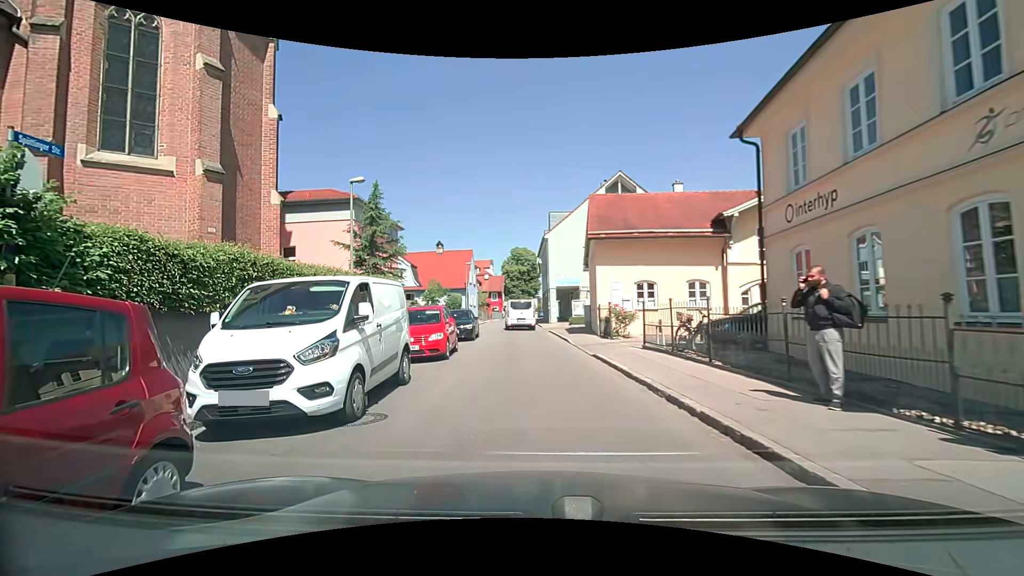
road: residential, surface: asphalt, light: Day
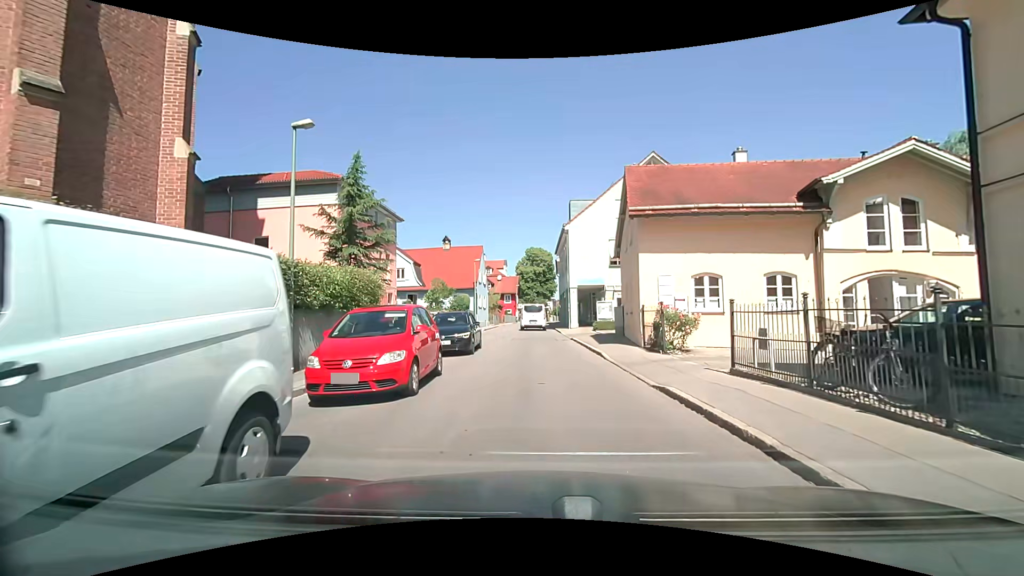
(-0.1, +6.0) m; -1°
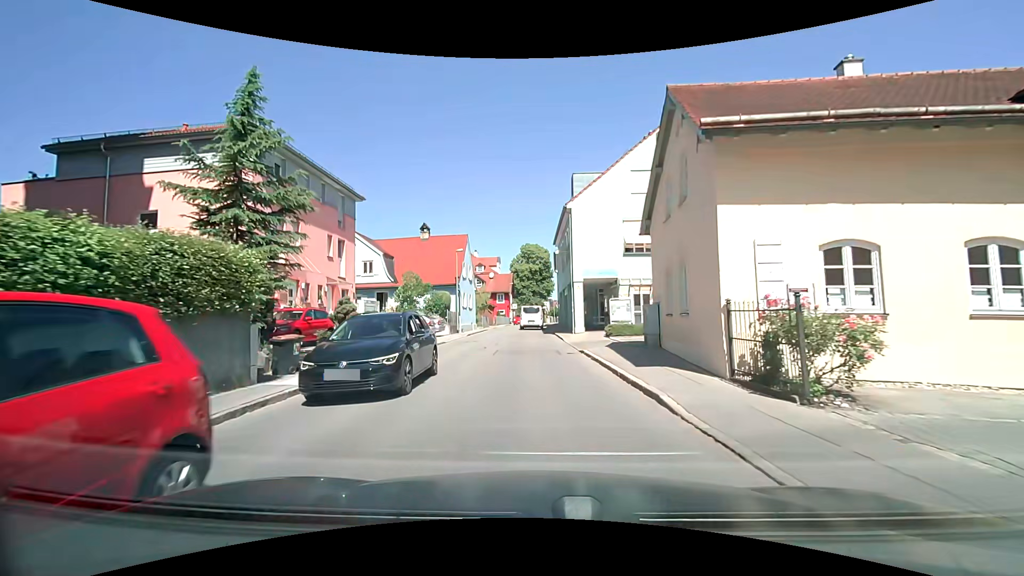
(0.0, +8.1) m; 0°
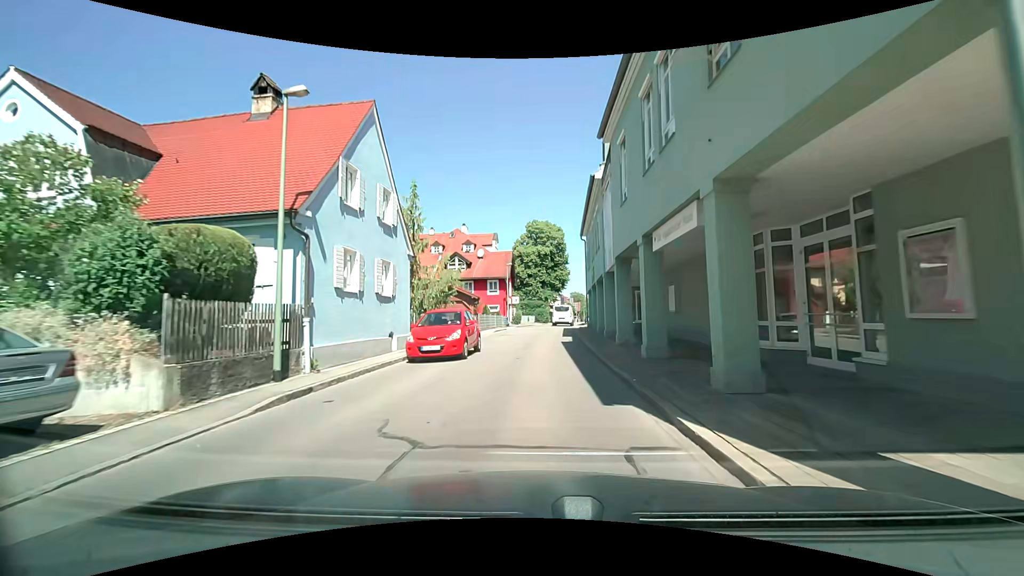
(-0.4, +27.0) m; -1°
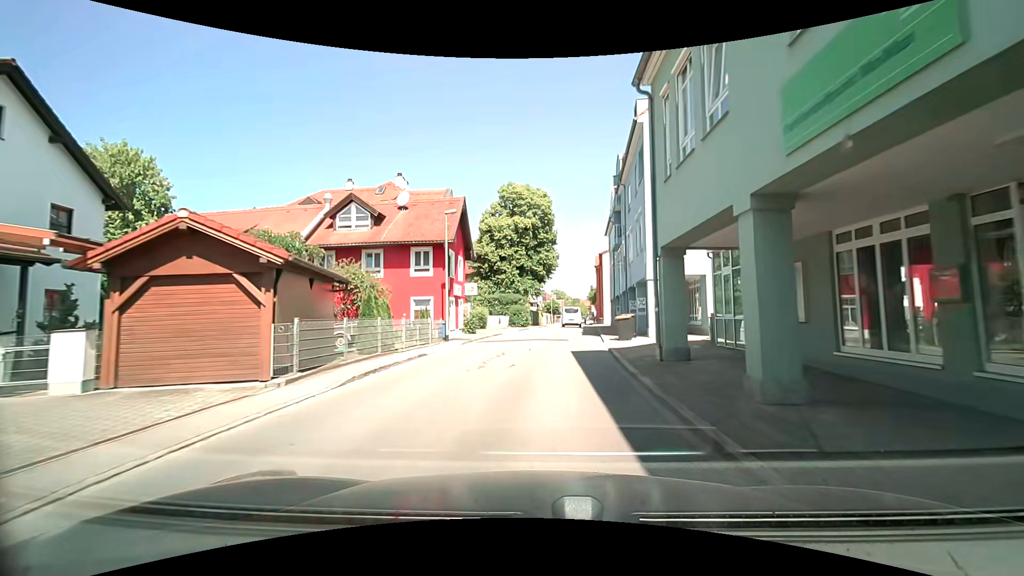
(+0.5, +25.4) m; +4°
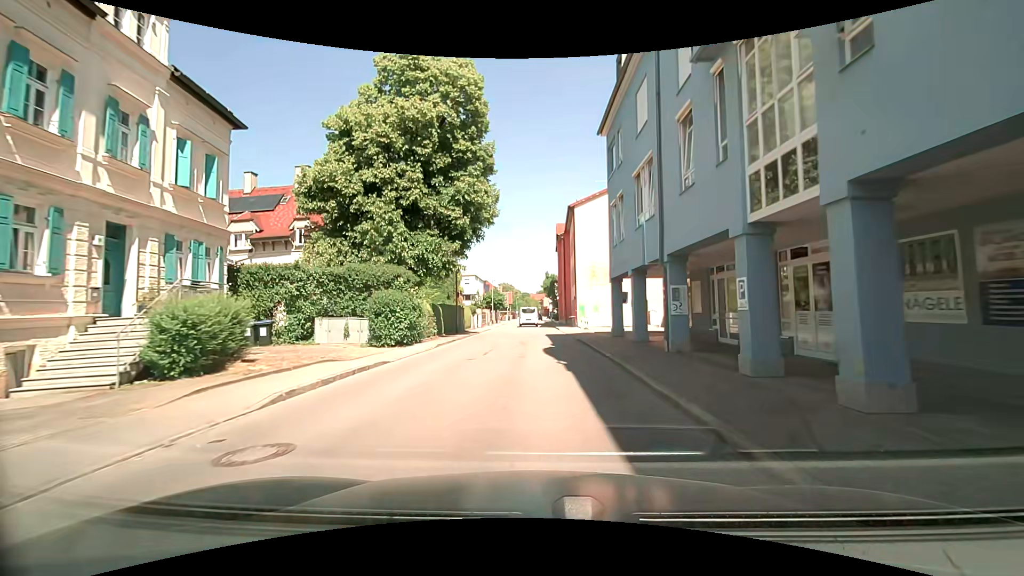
(+1.0, +32.2) m; +3°
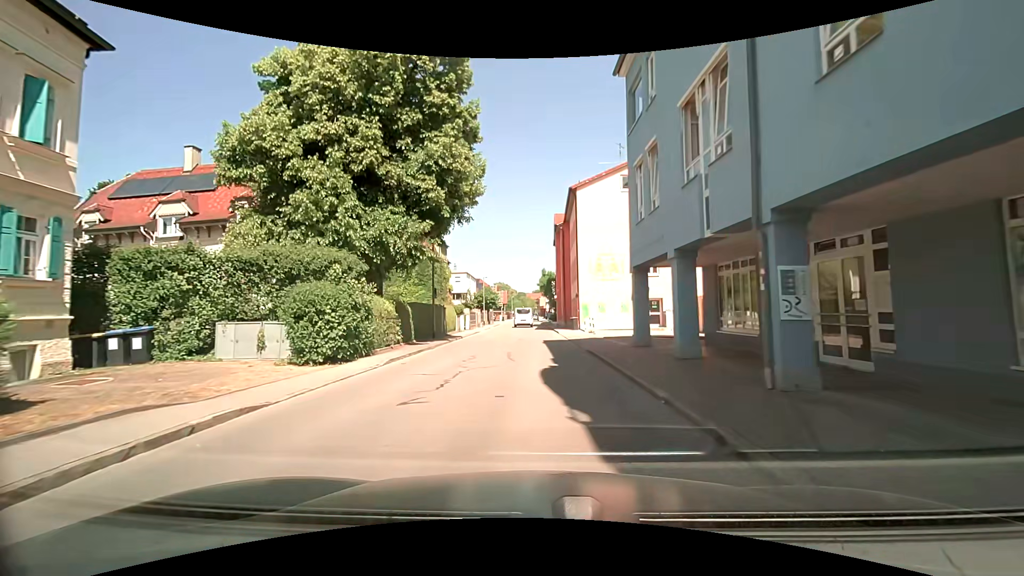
(+0.2, +6.5) m; +1°
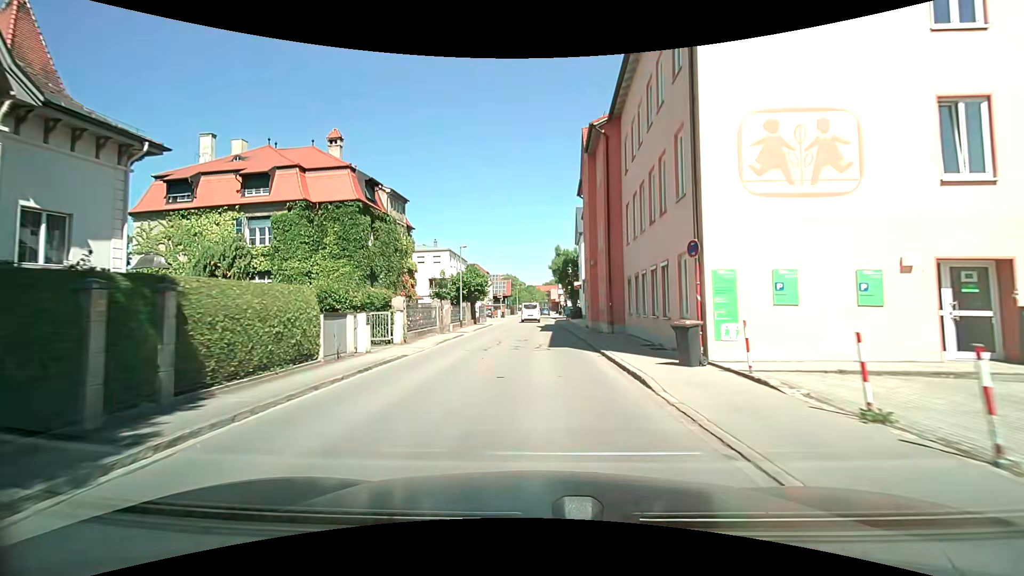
(0.0, +26.0) m; -2°
(0, +10) (0, +20) (+1, +30) (+1, +40) (+1, +50) (+2, +60) (+2, +70) (+2, +80) (+3, +90) (+3, +100) m
